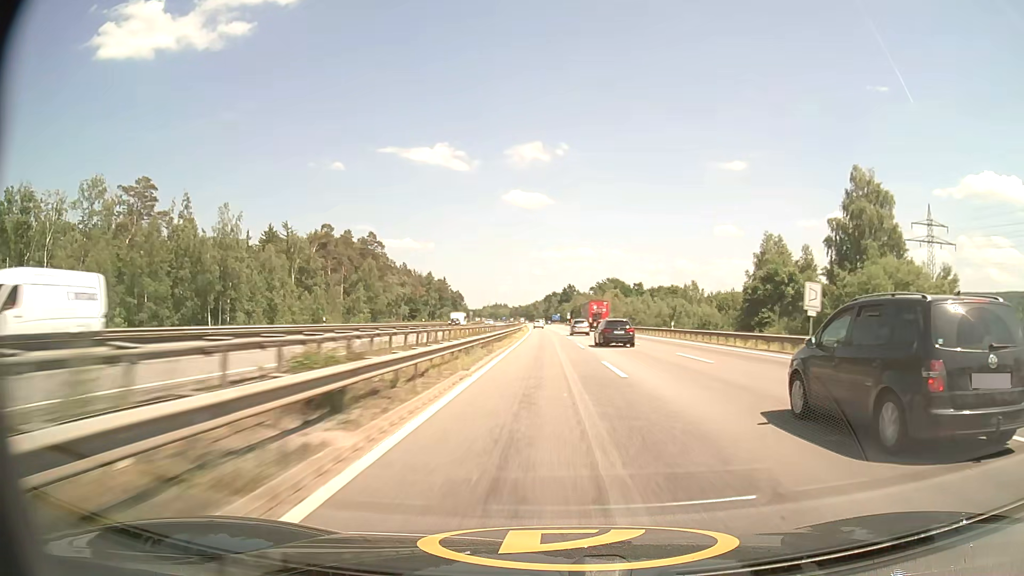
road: motorway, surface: asphalt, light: Day
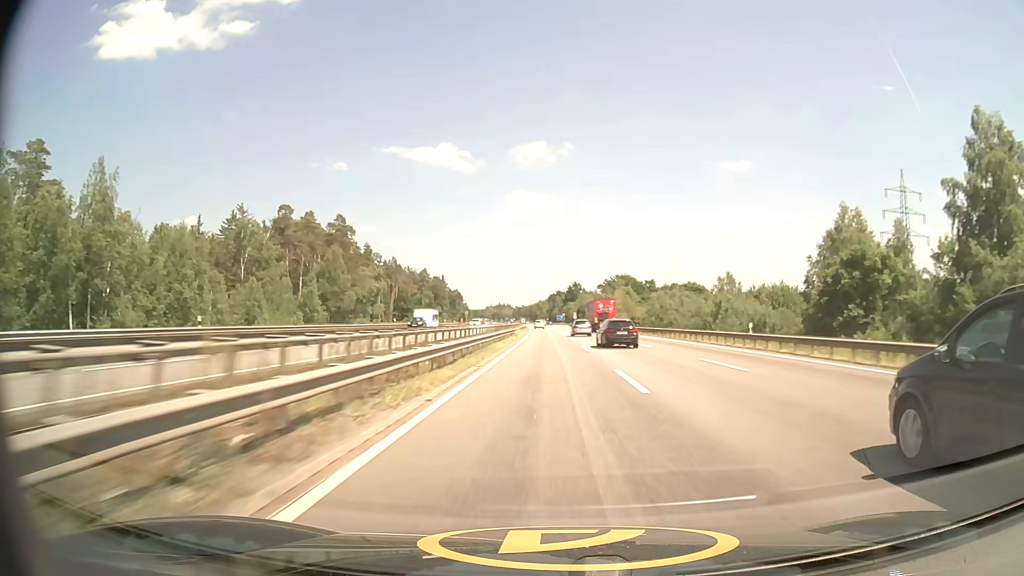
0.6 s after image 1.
(-0.1, +21.6) m; 0°
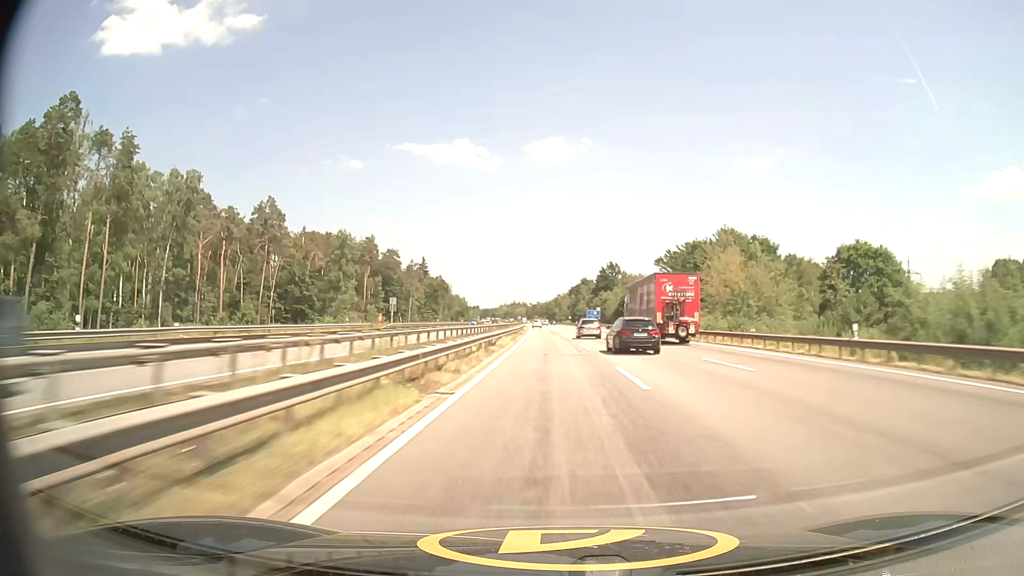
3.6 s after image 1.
(-1.7, +107.9) m; -1°
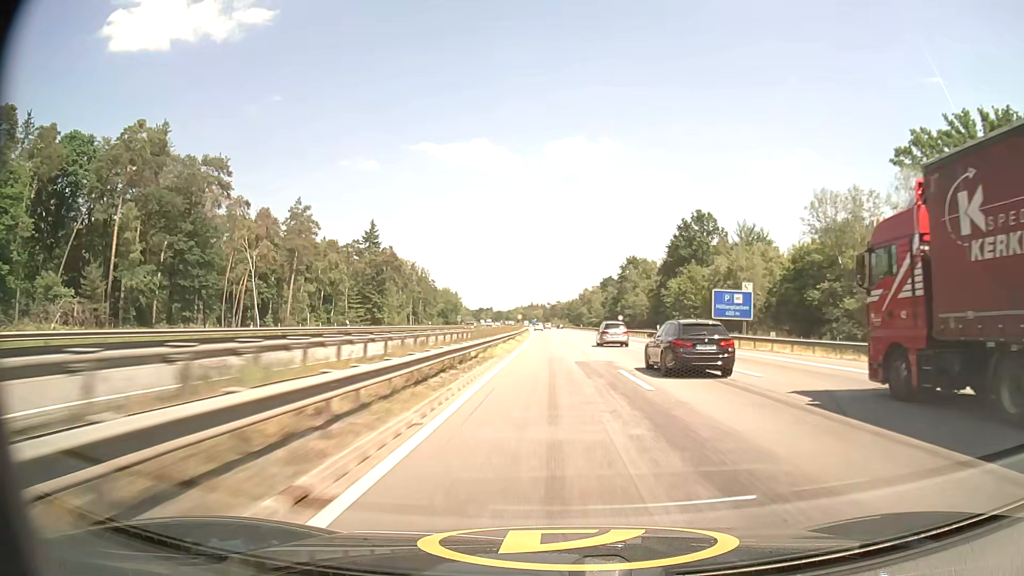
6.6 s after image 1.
(-2.1, +107.4) m; -2°
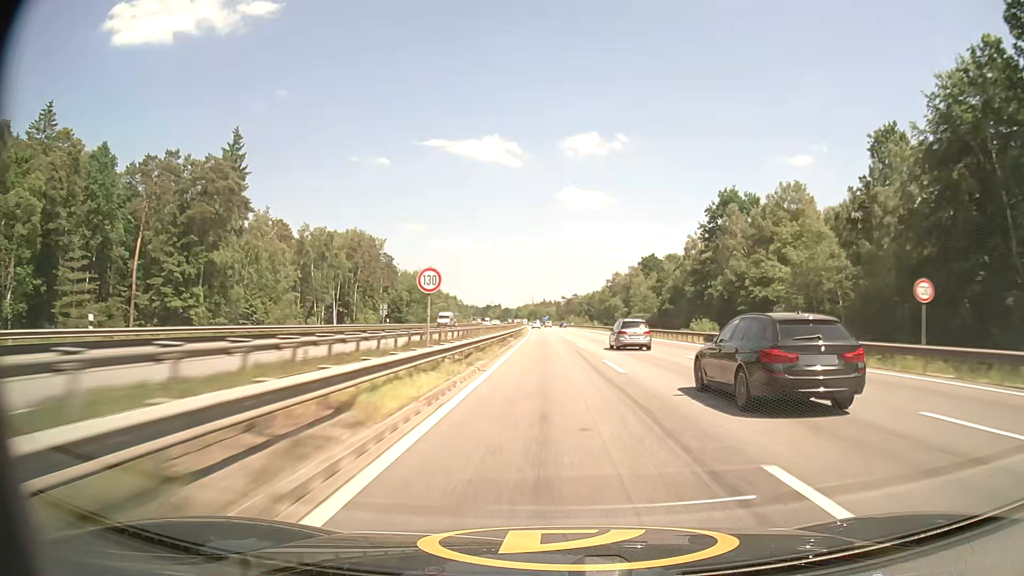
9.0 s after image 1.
(-0.9, +86.0) m; -1°
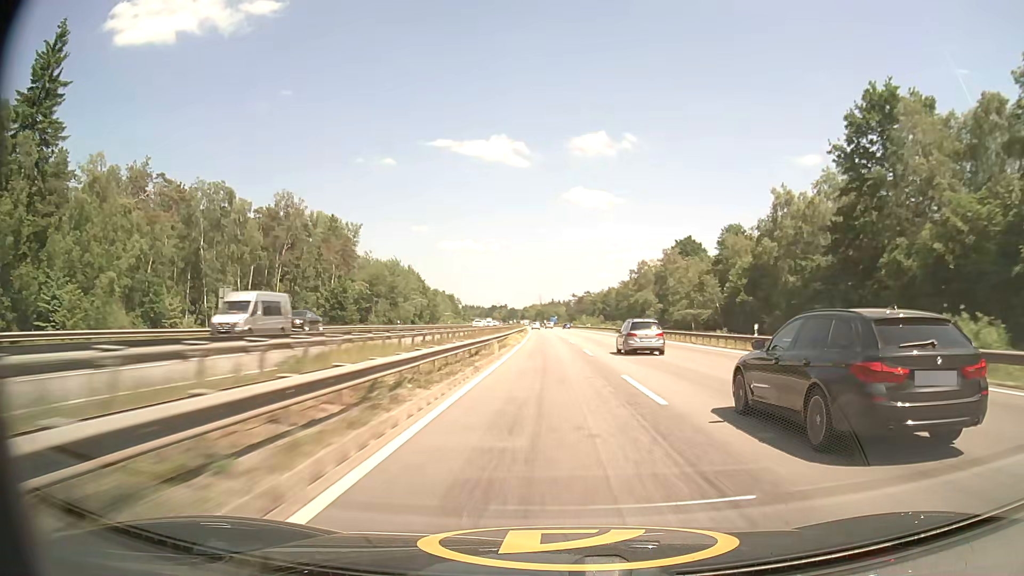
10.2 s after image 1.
(-0.2, +43.1) m; -1°
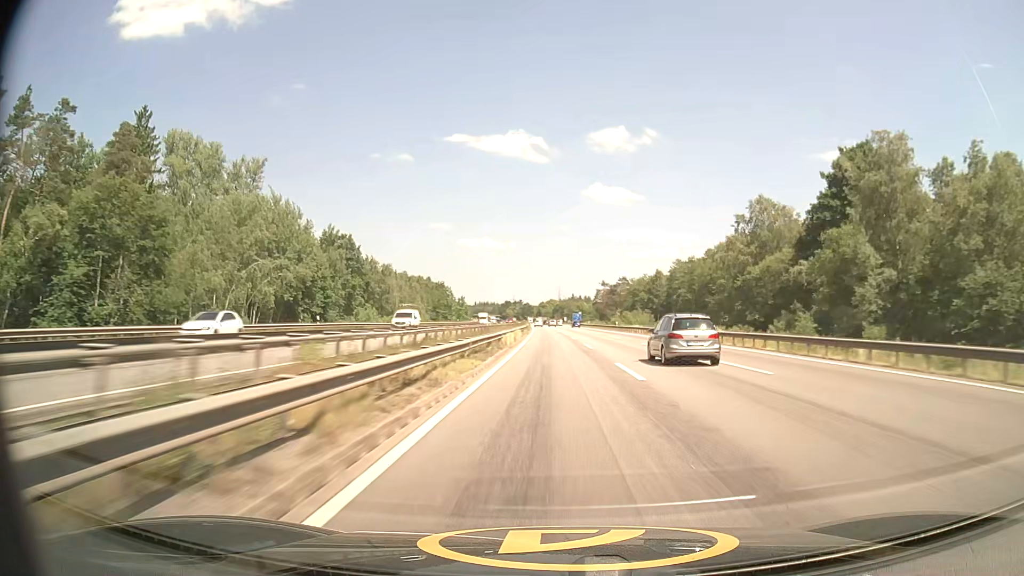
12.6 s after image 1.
(-1.3, +86.2) m; -2°
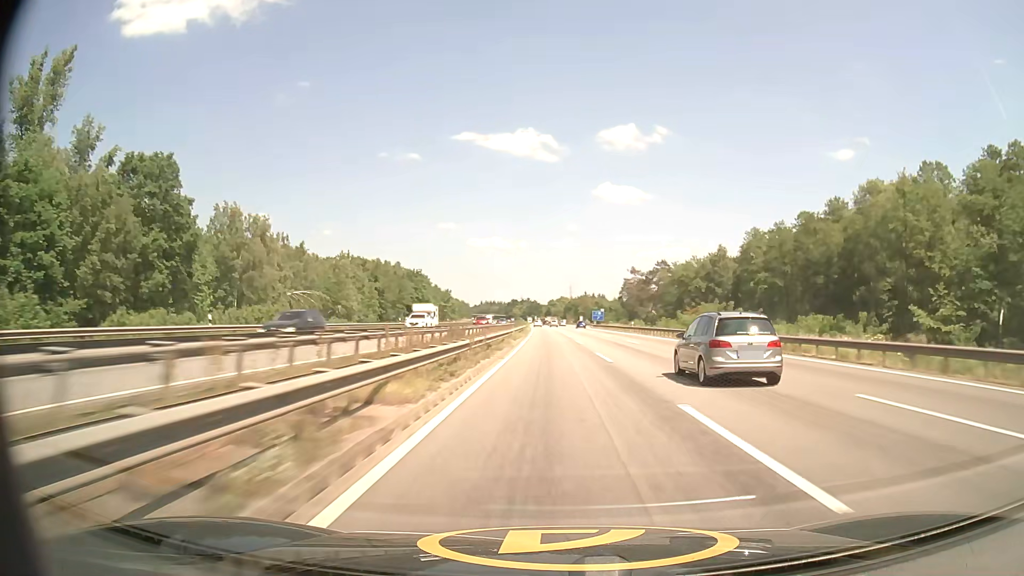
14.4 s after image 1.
(-0.4, +64.7) m; -1°
(0, +10) (0, +20) (0, +30) (0, +40) (0, +50) (0, +60) (-1, +70) (-1, +80) (-1, +90) (-1, +100) m
